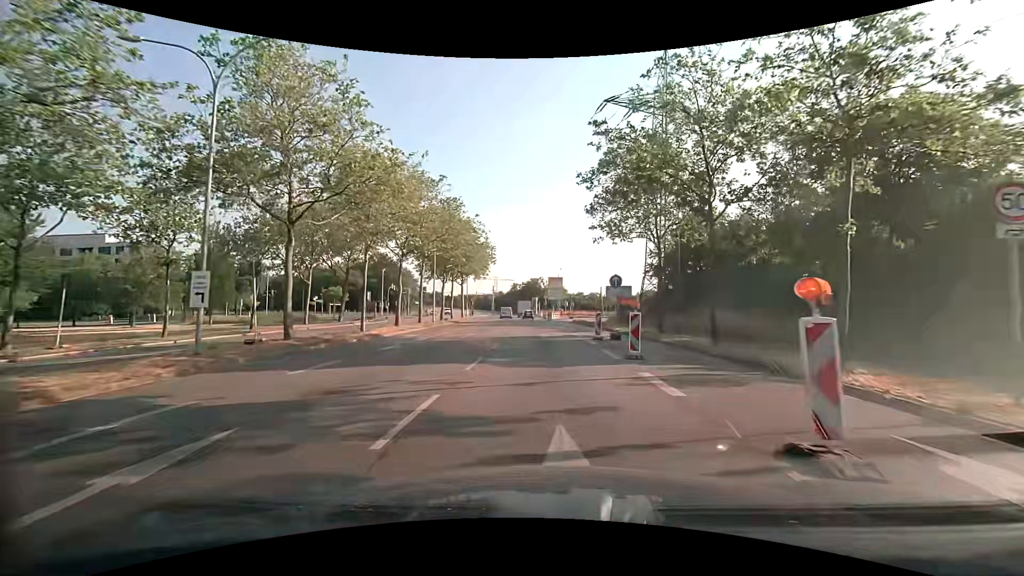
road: primary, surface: asphalt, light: Day
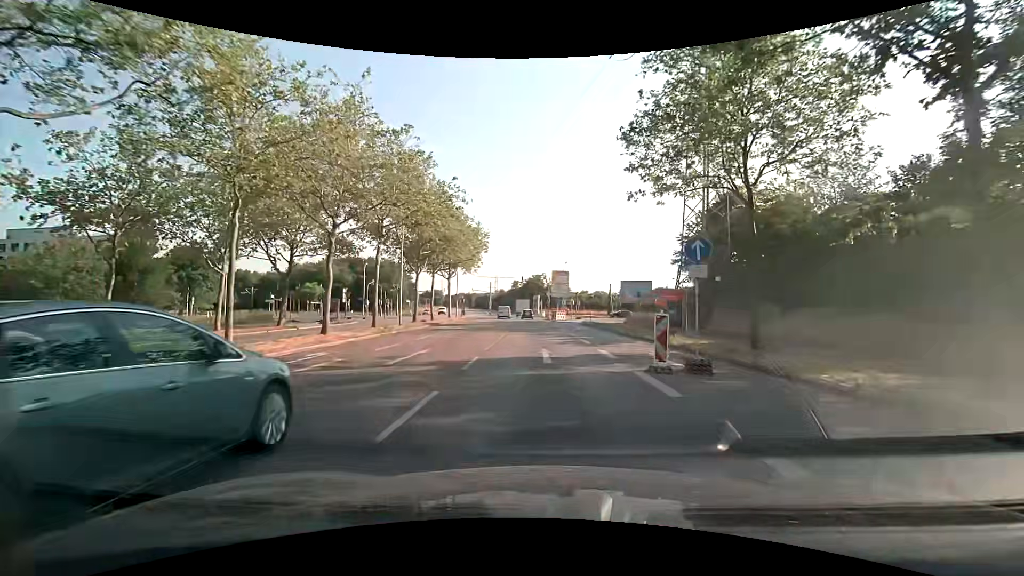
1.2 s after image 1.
(-0.1, +12.0) m; -1°
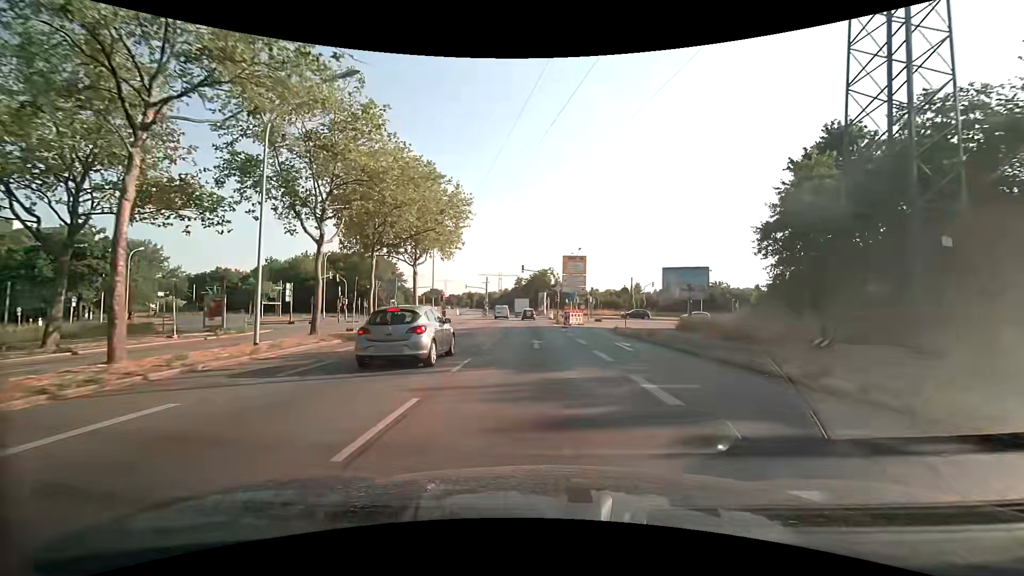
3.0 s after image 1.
(-0.1, +19.0) m; -1°
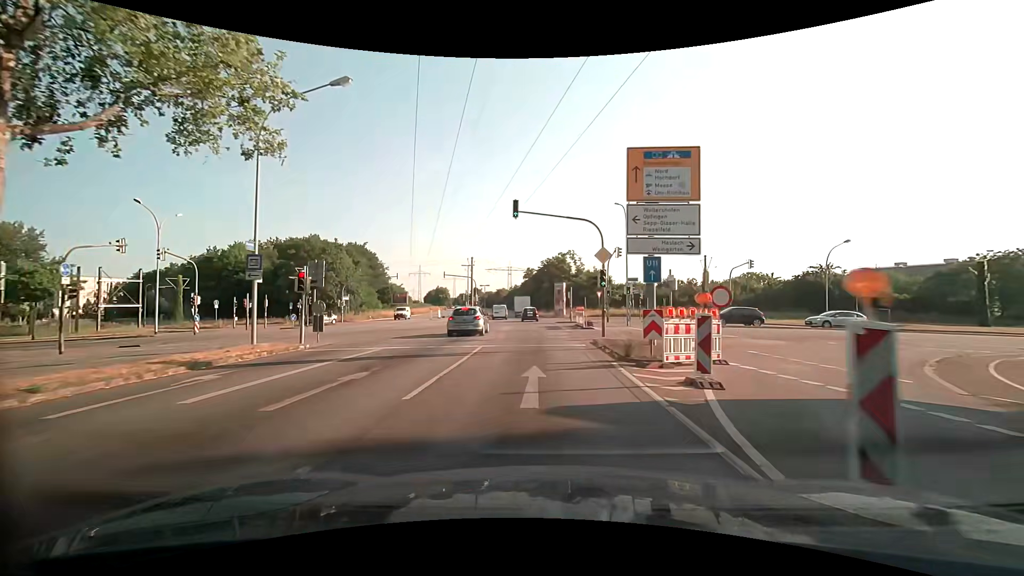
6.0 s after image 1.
(-0.5, +33.8) m; -2°
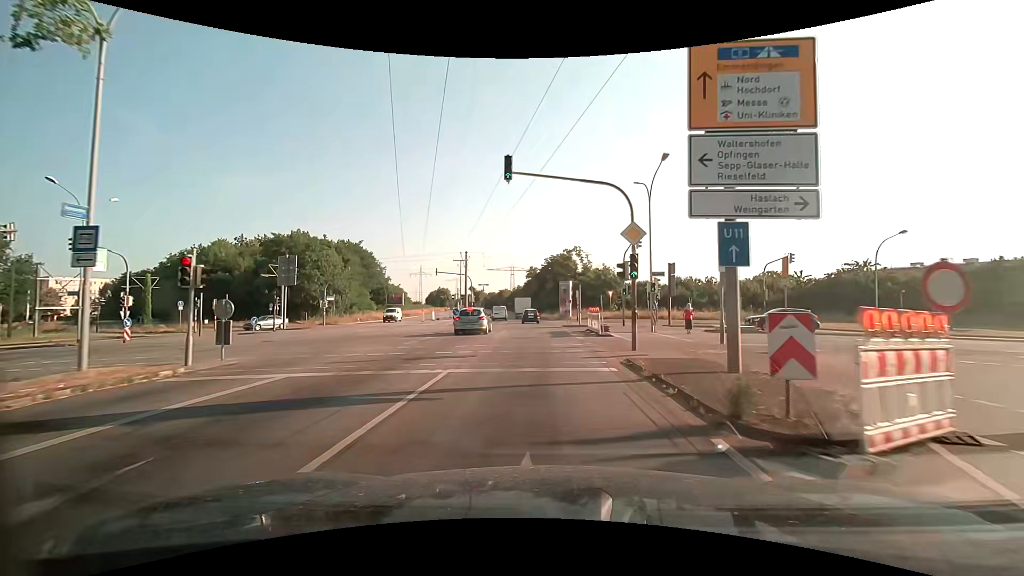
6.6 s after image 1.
(0.0, +6.9) m; -1°
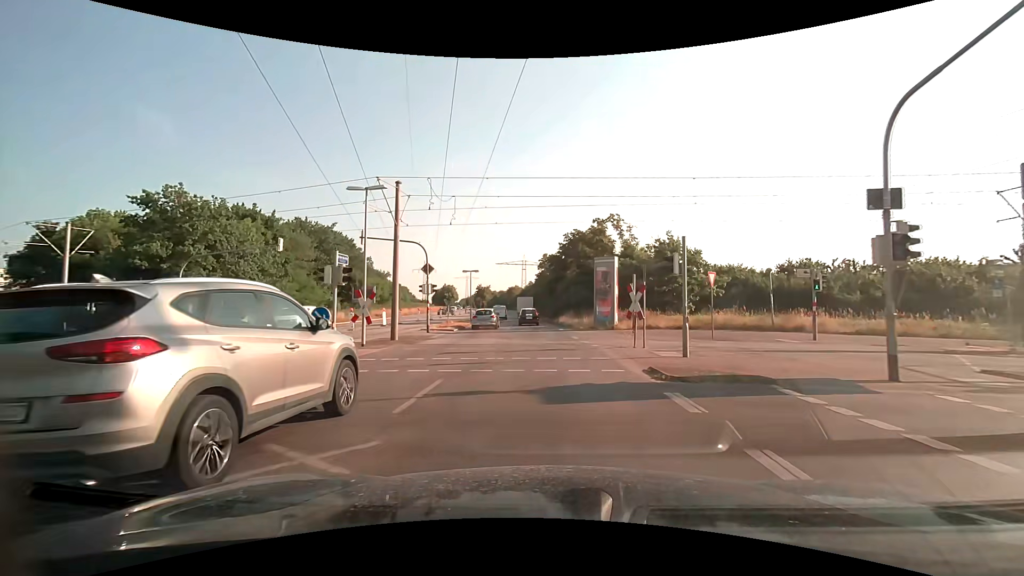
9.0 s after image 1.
(-0.4, +27.9) m; -2°
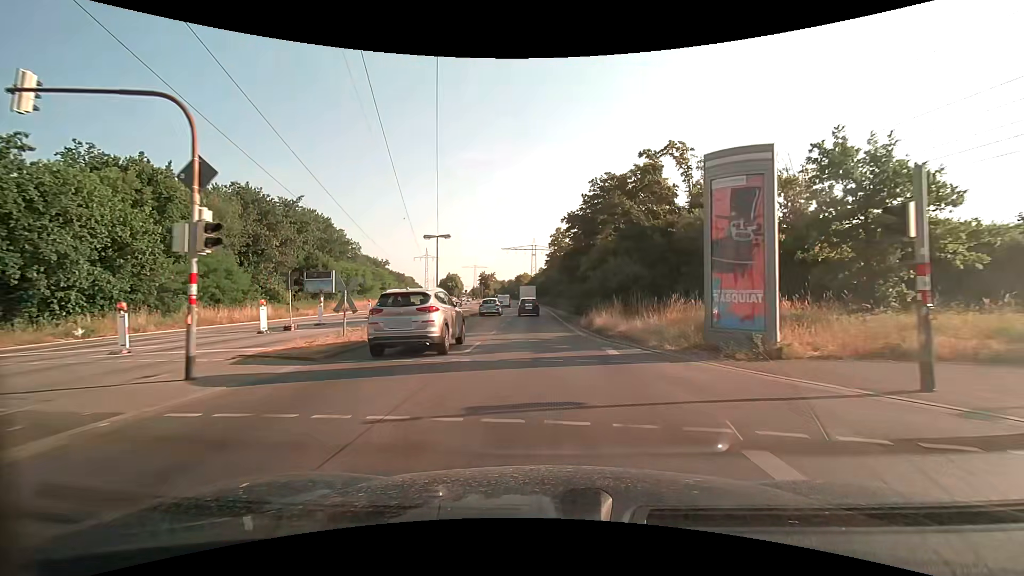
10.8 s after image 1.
(-0.2, +21.0) m; -1°
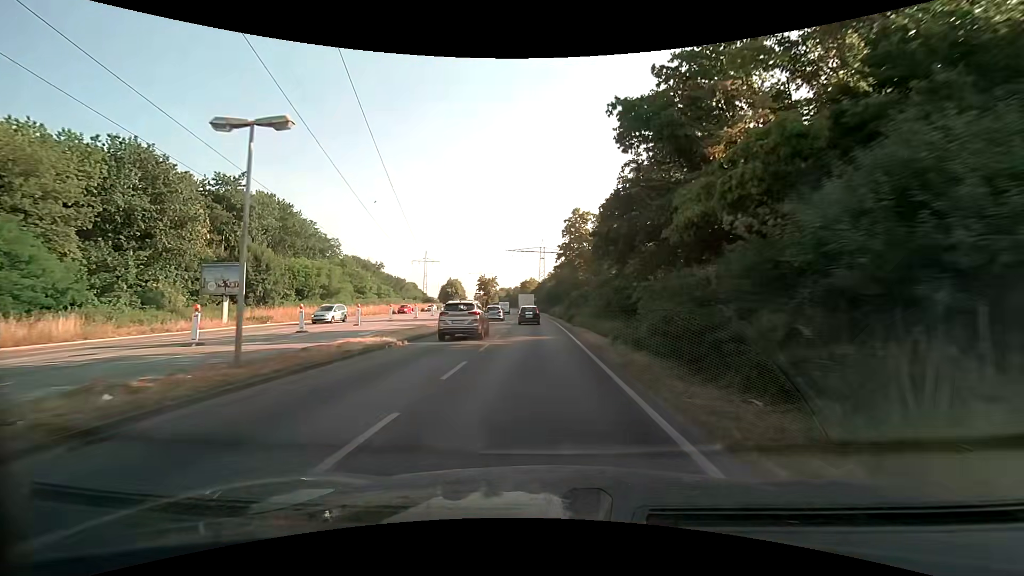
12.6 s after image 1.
(-0.3, +21.3) m; -1°
(0, +10) (0, +20) (-1, +30) (-1, +40) (-2, +50) (-2, +60) (-3, +70) (-4, +80) (-5, +90) (-6, +100) m
